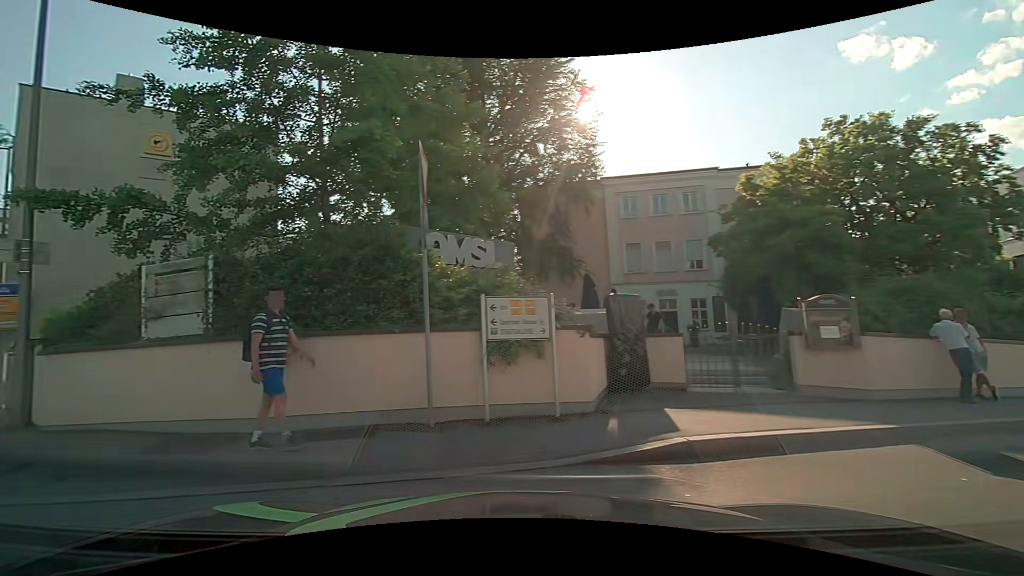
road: residential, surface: asphalt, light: Day
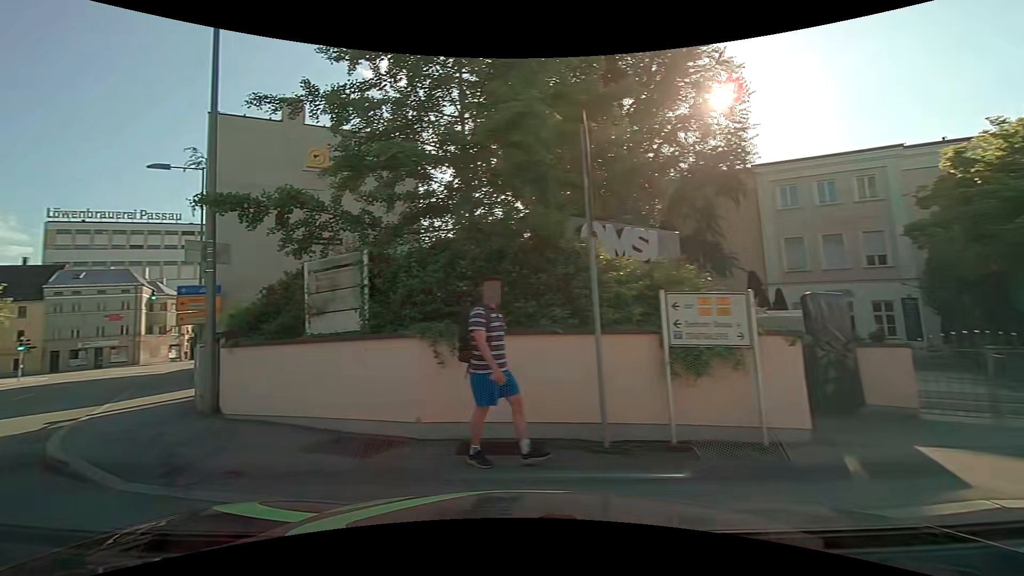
(-0.2, +1.1) m; -15°
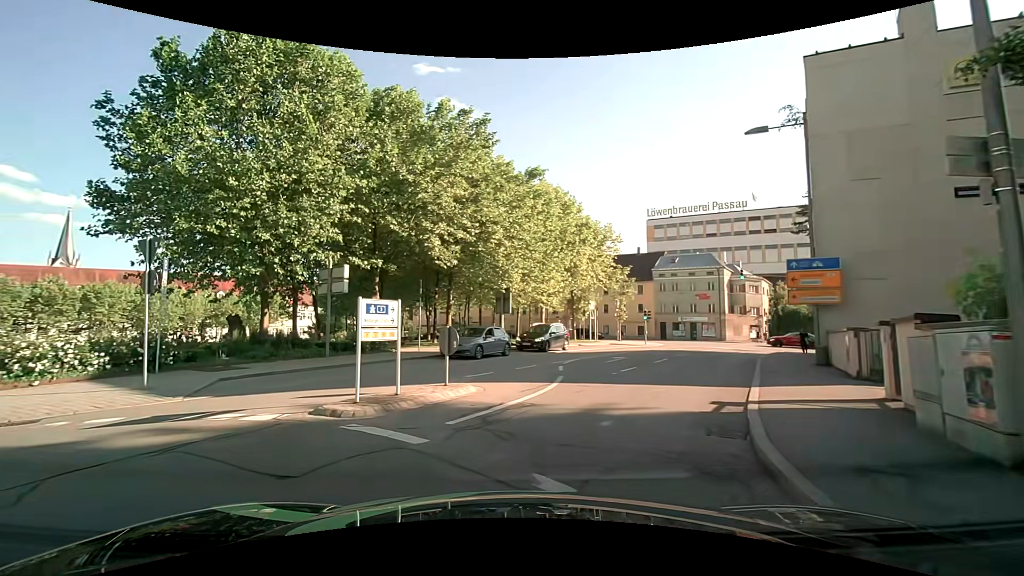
(-2.6, +4.1) m; -59°
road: tertiary
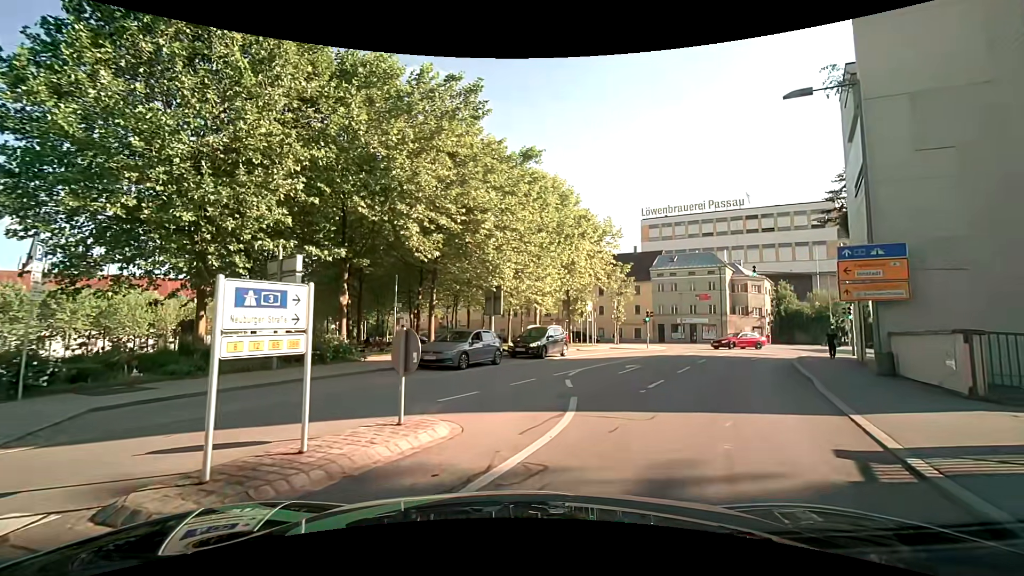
(-0.2, +3.9) m; -1°
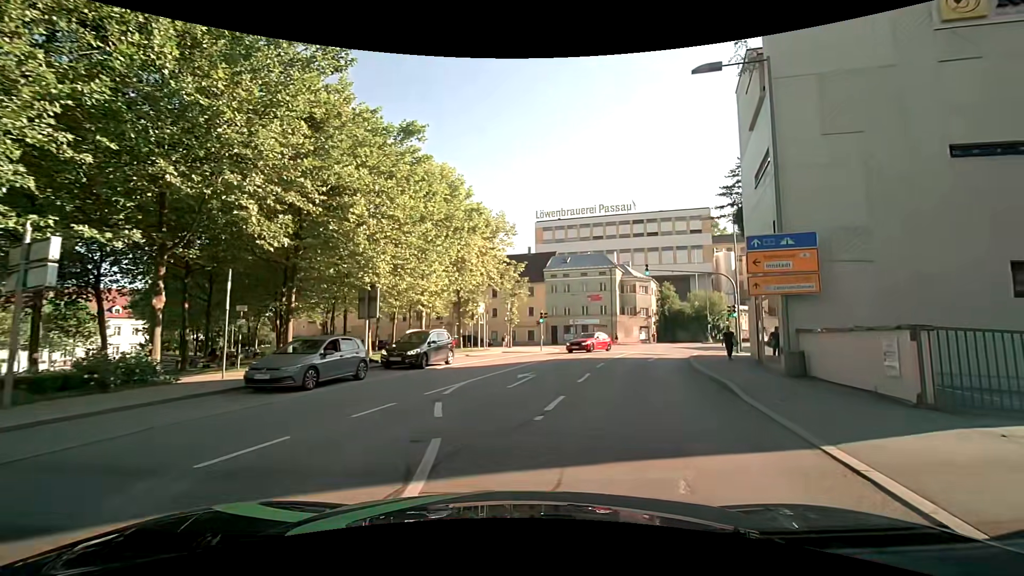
(+0.4, +3.5) m; +12°
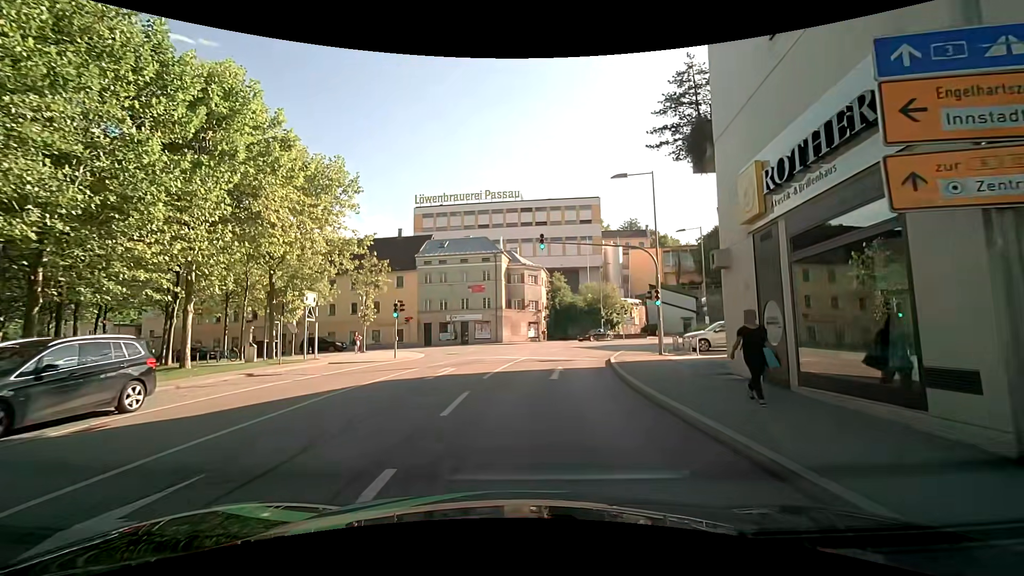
(+2.2, +11.6) m; +14°
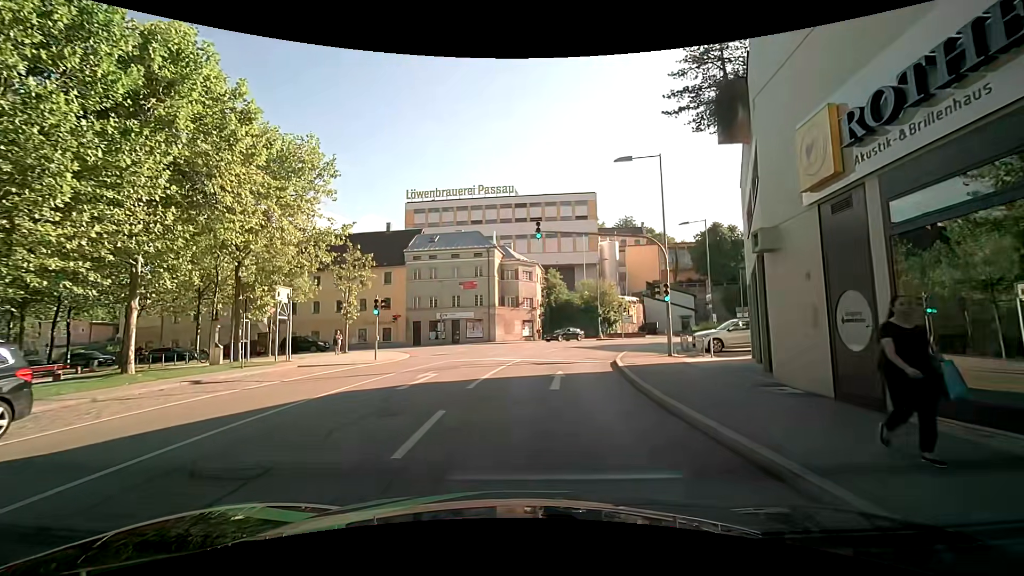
(0.0, +2.7) m; 0°
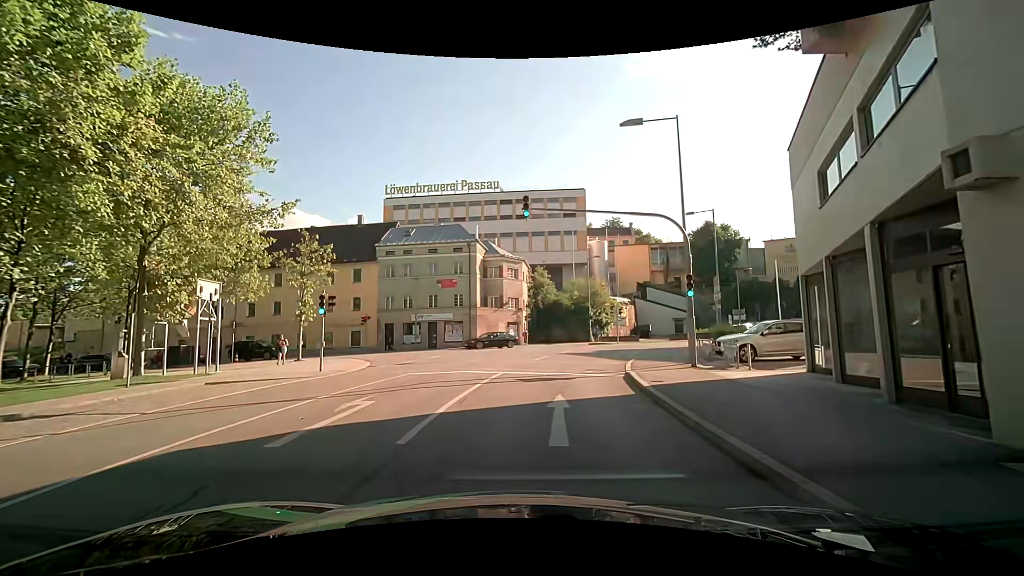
(0.0, +5.2) m; +1°
(0, +10) (+2, +20) (+5, +30) (+9, +39) (+14, +47) (+21, +54) (+28, +61) (+35, +68) (+43, +74) (+51, +80) m
